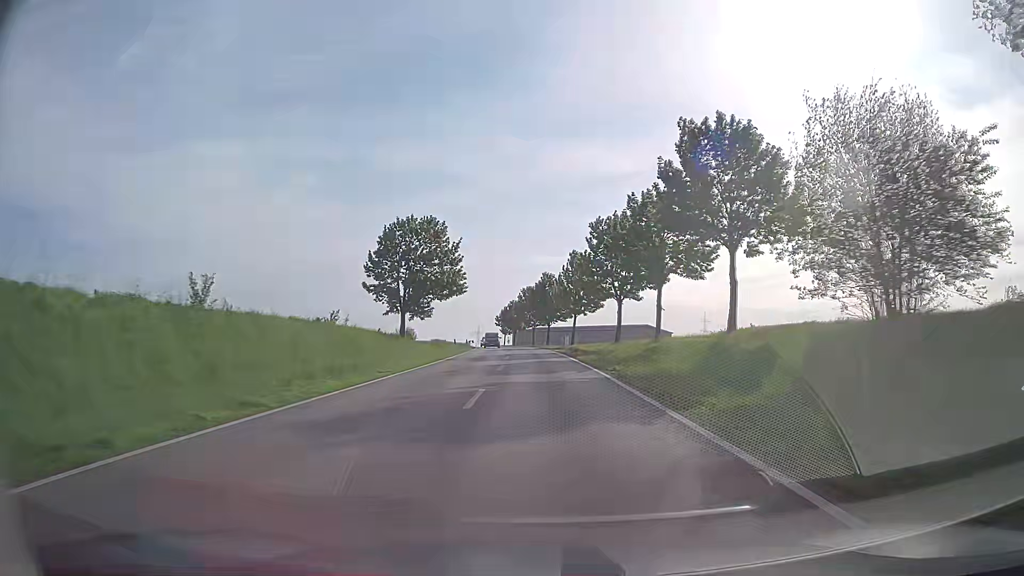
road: secondary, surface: asphalt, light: Day
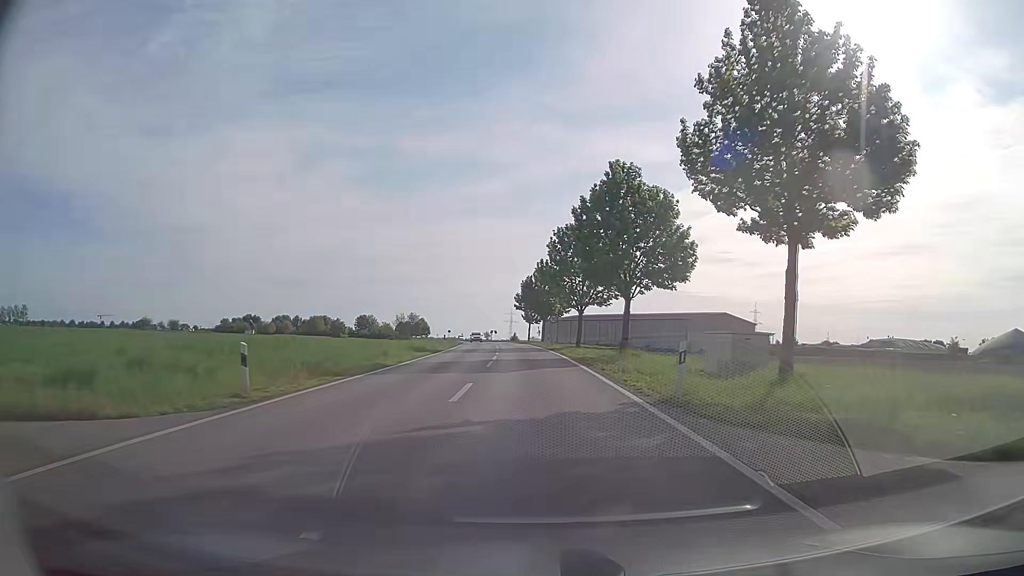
(-1.5, +60.0) m; -3°
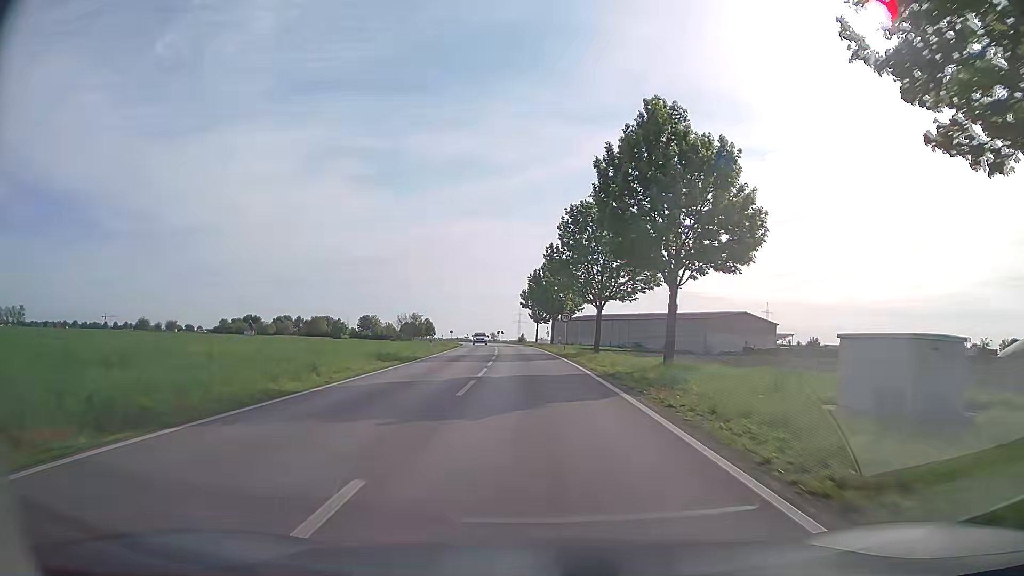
(-0.1, +10.5) m; 0°
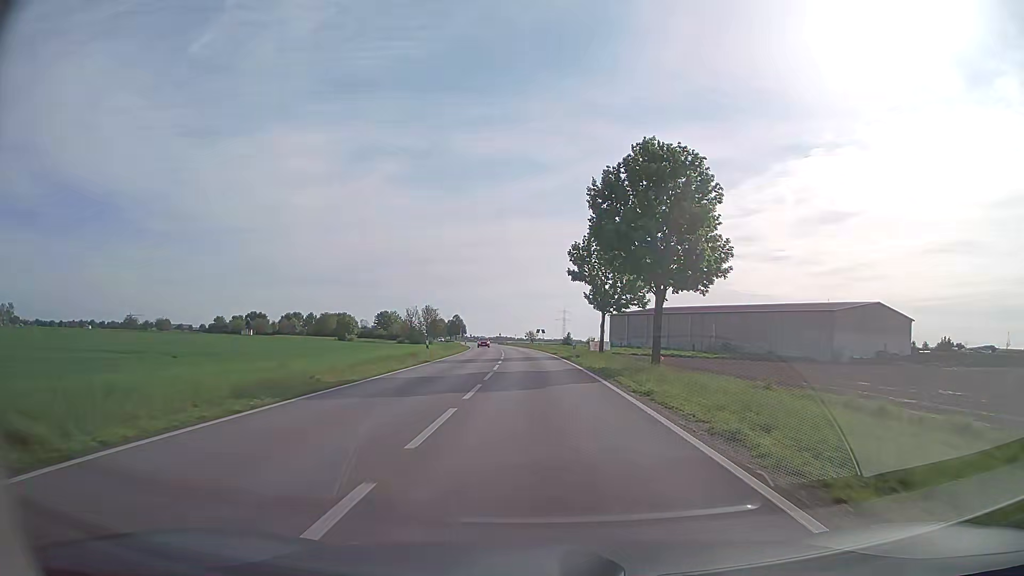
(-1.9, +48.5) m; -4°
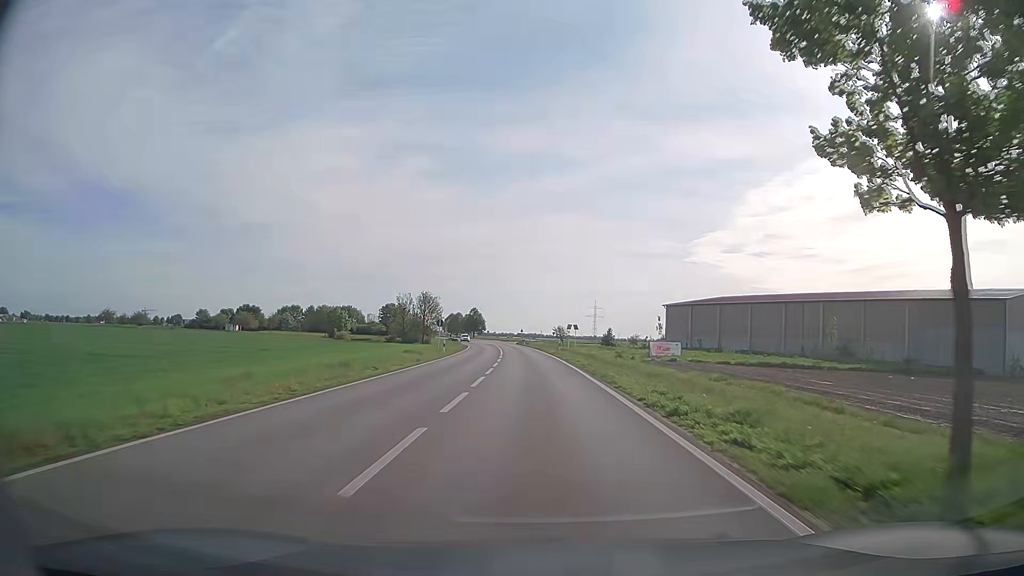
(-0.4, +38.9) m; -2°
(0, +10) (0, +20) (-1, +30) (-1, +40) (-1, +50) (-2, +60) (-3, +70) (-4, +80) (-4, +90) (-5, +100) m
